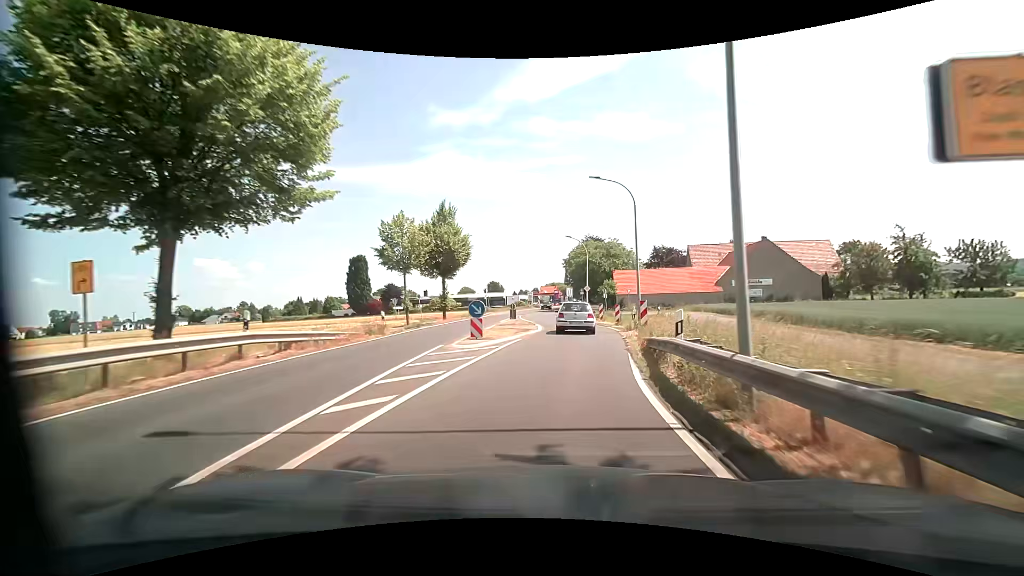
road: primary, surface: asphalt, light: Day
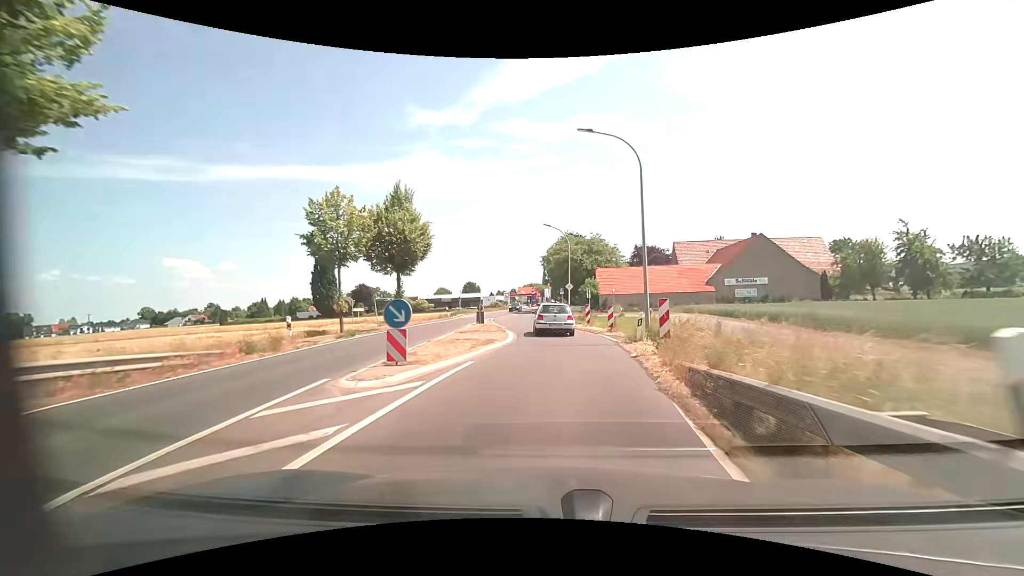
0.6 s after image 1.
(+0.2, +6.8) m; +3°
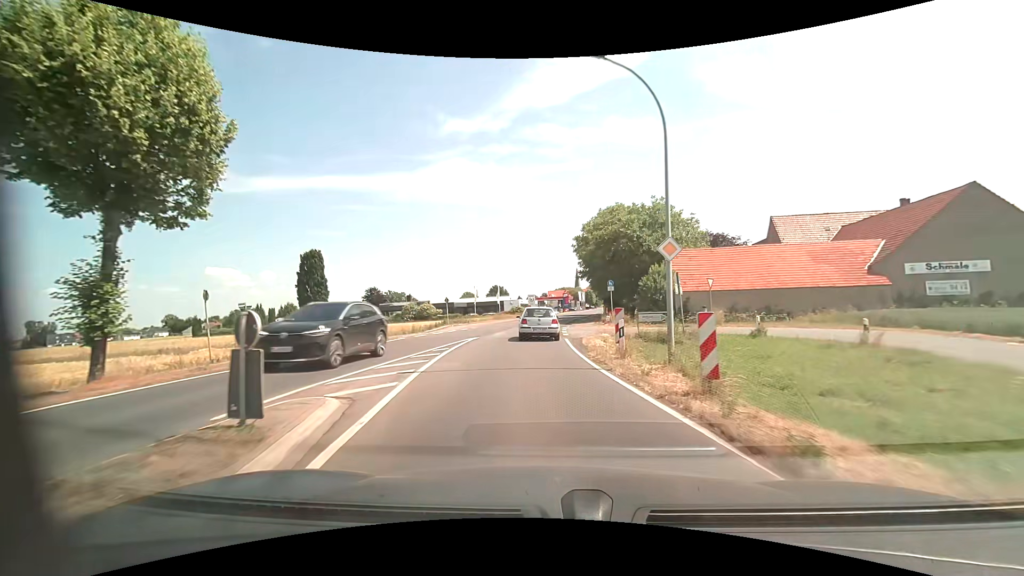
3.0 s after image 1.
(-0.2, +25.5) m; -3°
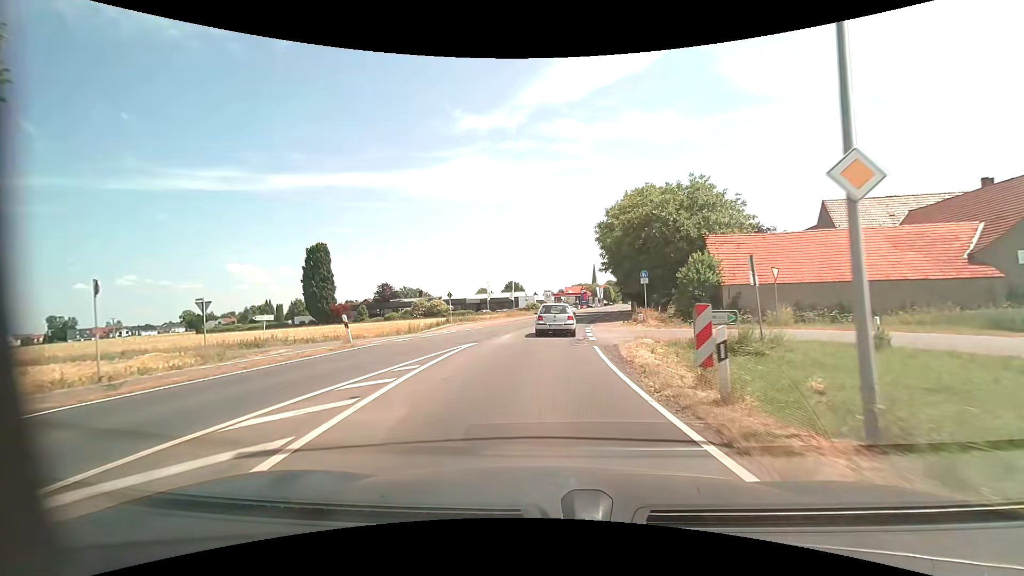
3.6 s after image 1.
(-0.1, +6.1) m; -2°
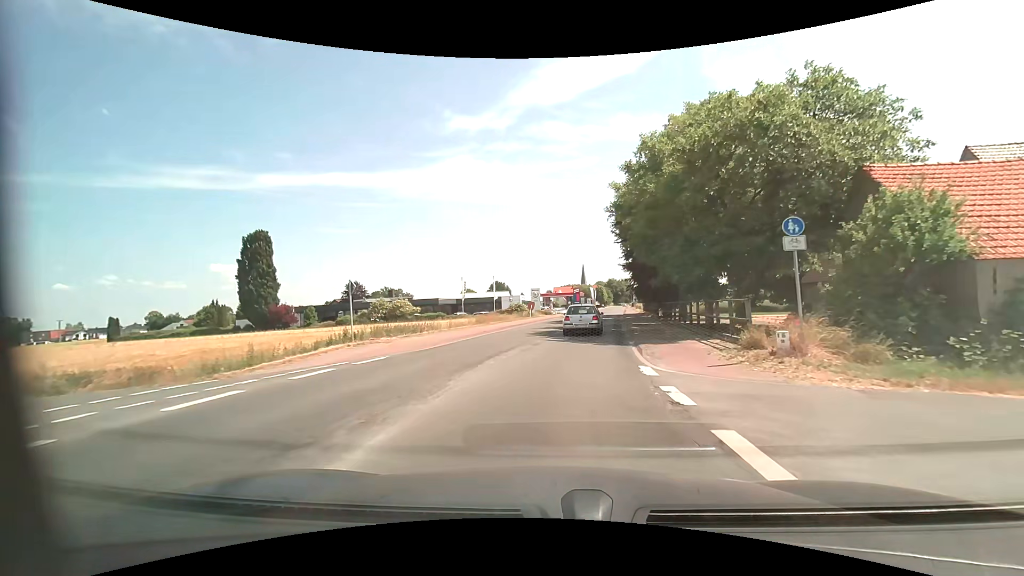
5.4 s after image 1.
(+0.1, +18.6) m; +2°
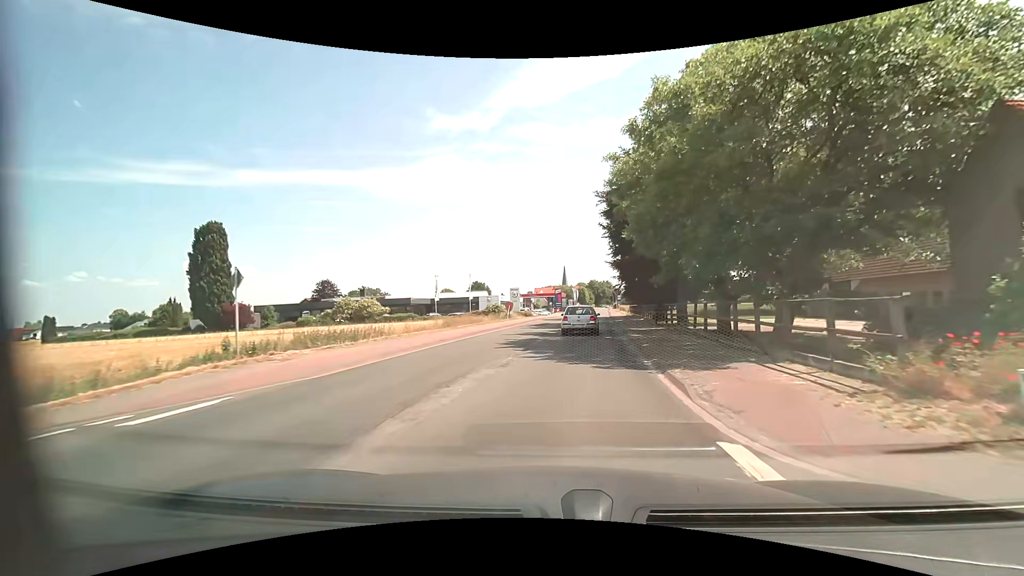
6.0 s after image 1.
(+0.1, +6.4) m; +2°
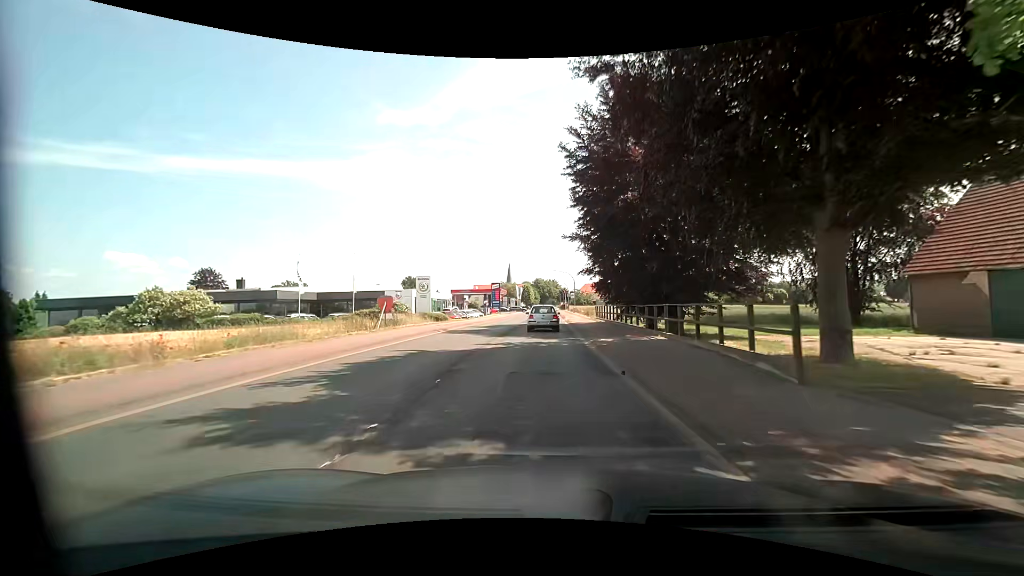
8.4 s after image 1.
(+2.0, +26.9) m; +7°
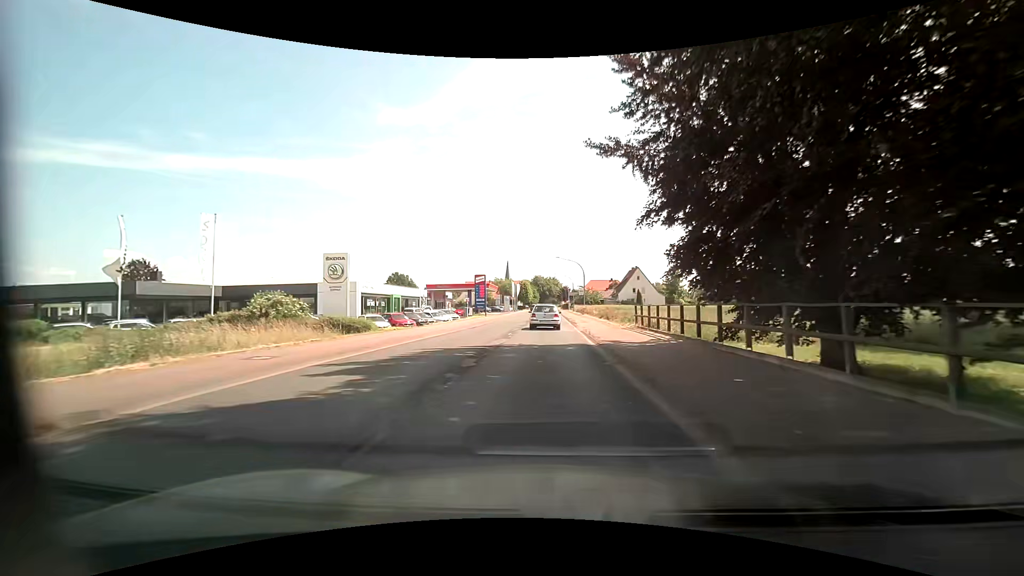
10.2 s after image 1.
(-0.1, +21.8) m; -1°
(0, +10) (0, +20) (0, +30) (+1, +40) (+1, +50) (+1, +60) (+1, +70) (+2, +80) (+2, +90) (+2, +100) m
